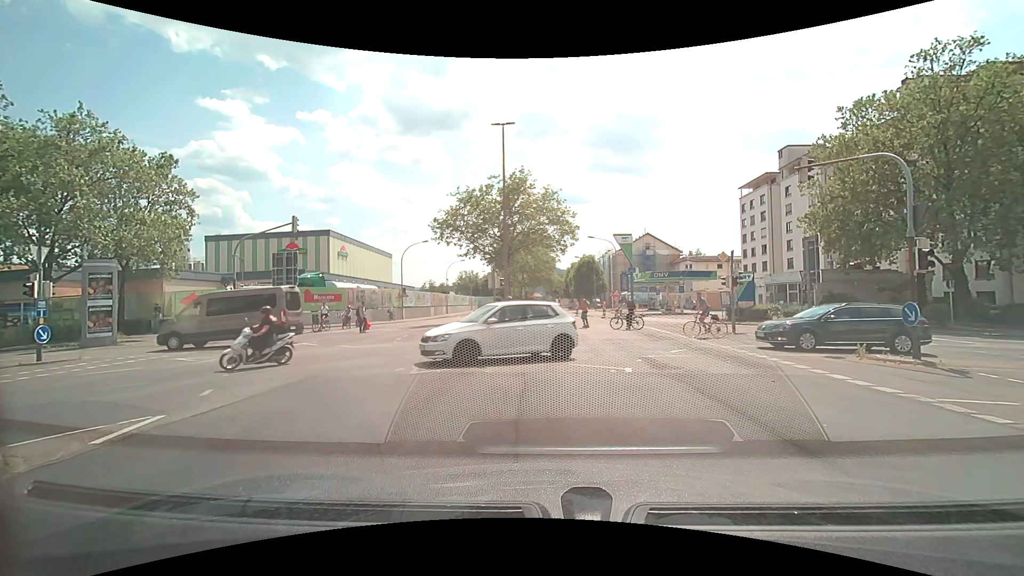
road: secondary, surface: asphalt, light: Day
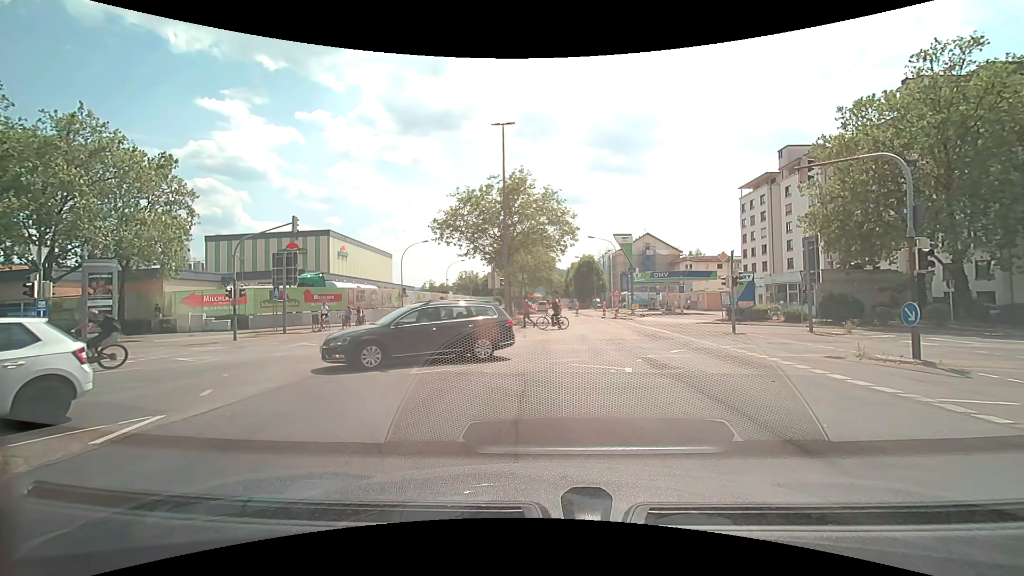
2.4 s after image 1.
(0.0, 0.0) m; 0°
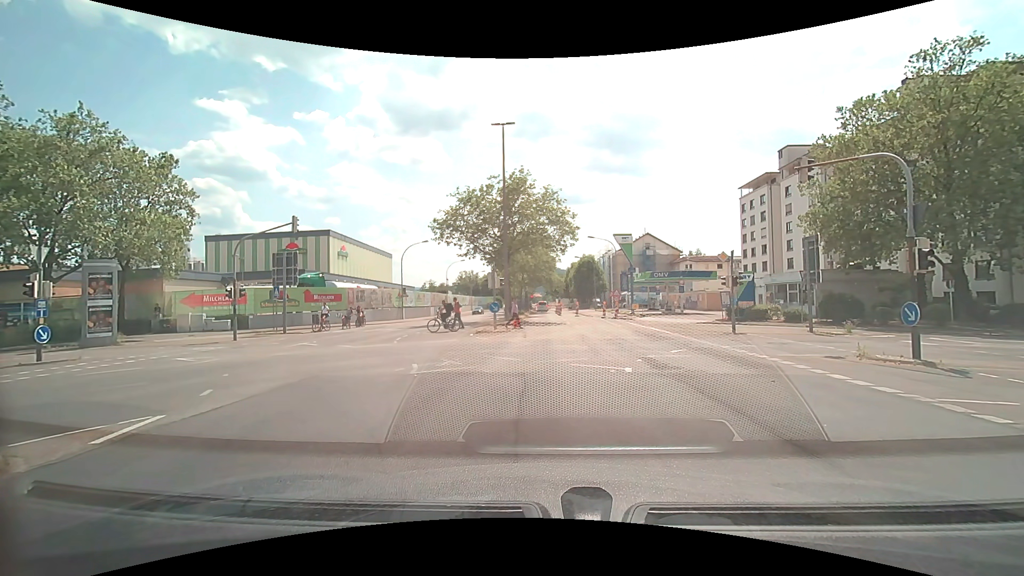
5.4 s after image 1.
(0.0, 0.0) m; 0°
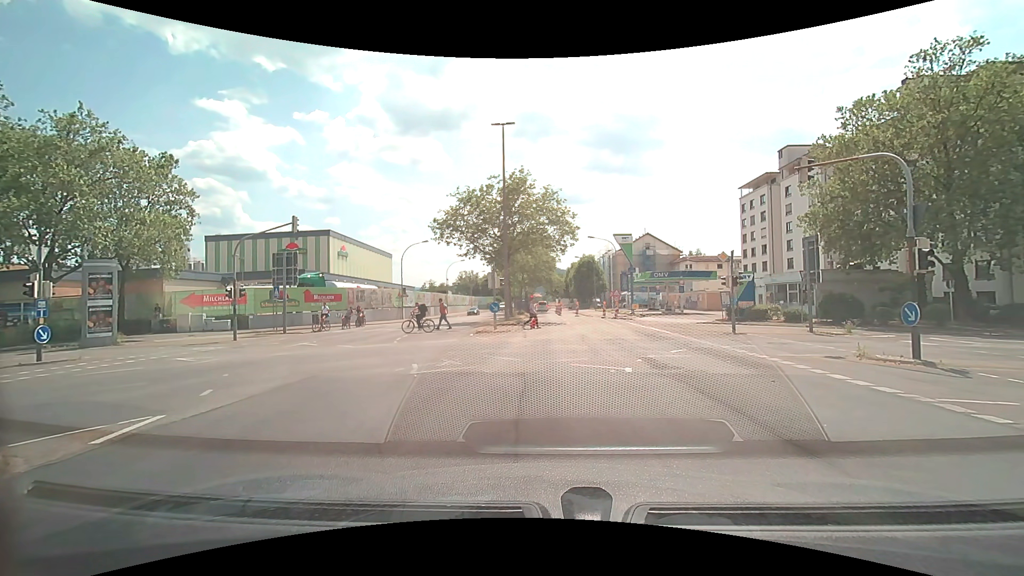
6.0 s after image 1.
(0.0, 0.0) m; 0°
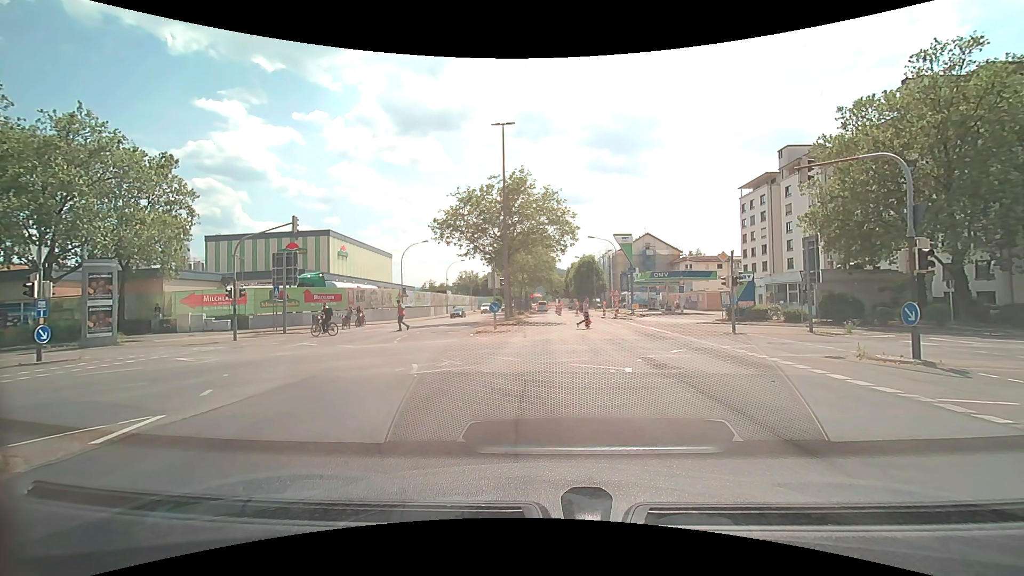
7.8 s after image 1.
(0.0, 0.0) m; 0°
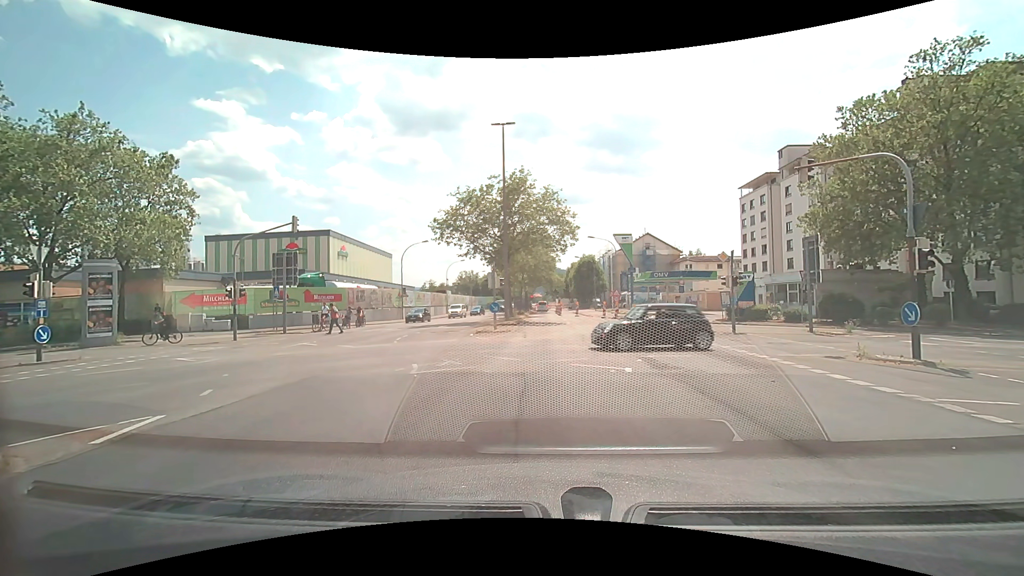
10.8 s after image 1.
(0.0, 0.0) m; 0°
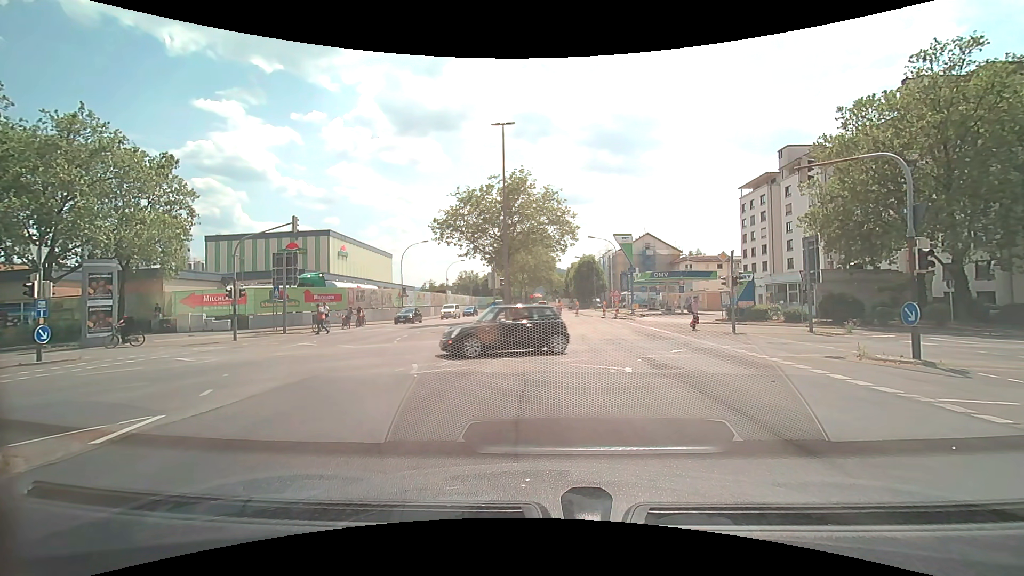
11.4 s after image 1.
(0.0, 0.0) m; 0°
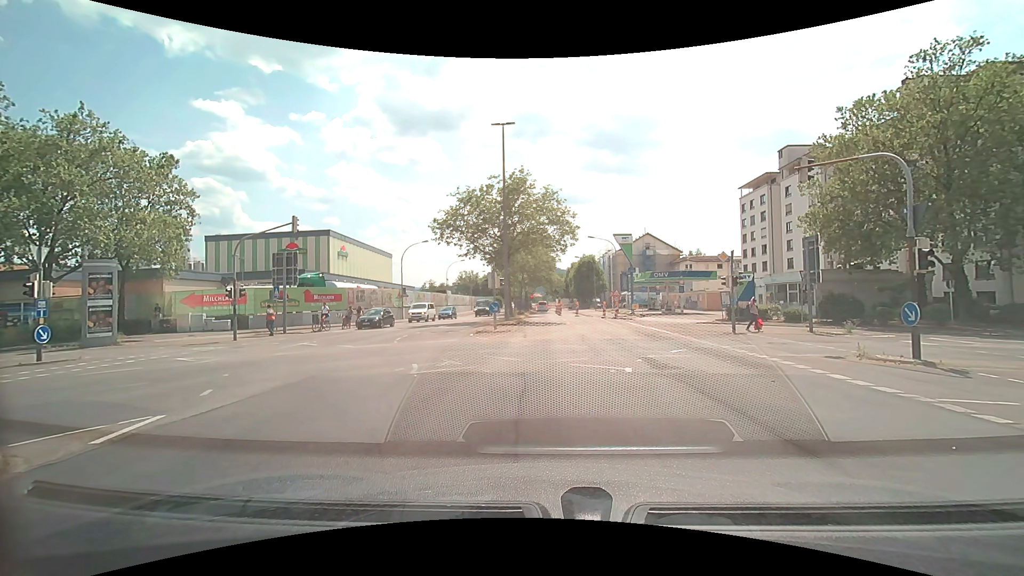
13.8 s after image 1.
(0.0, 0.0) m; 0°
(0, +10) (0, +20) (0, +30) (0, +40) (+1, +50) (+1, +60) (+1, +70) (+1, +80) (+1, +90) (+1, +100) m
